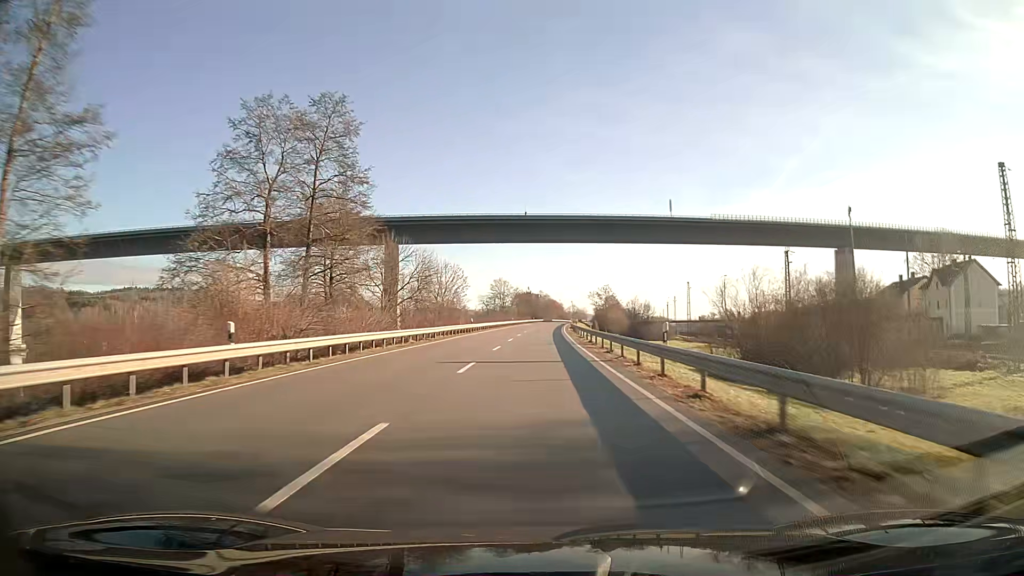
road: unclassified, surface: asphalt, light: Day
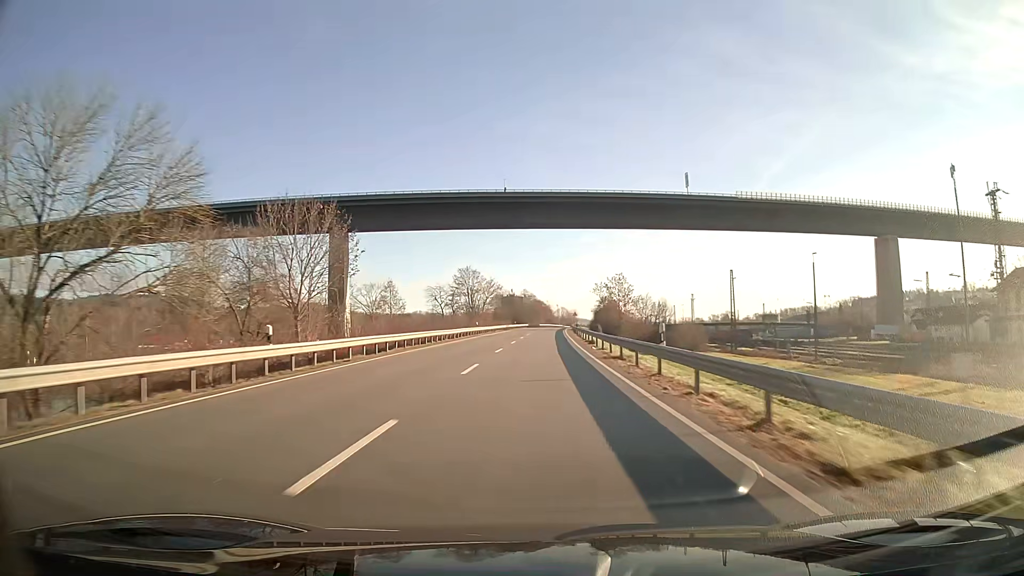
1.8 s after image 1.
(+0.5, +47.8) m; +1°
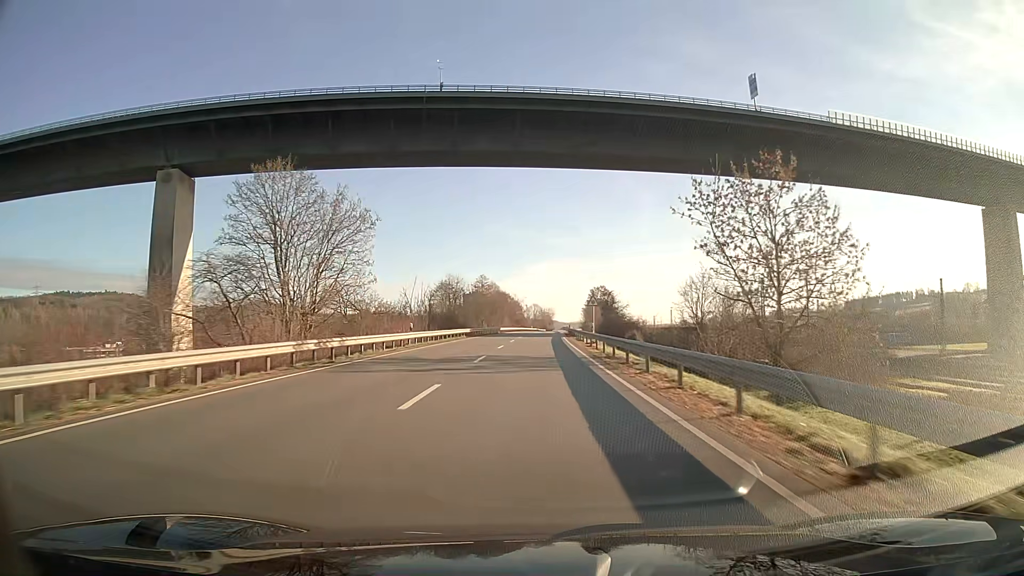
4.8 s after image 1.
(+1.8, +79.7) m; +3°
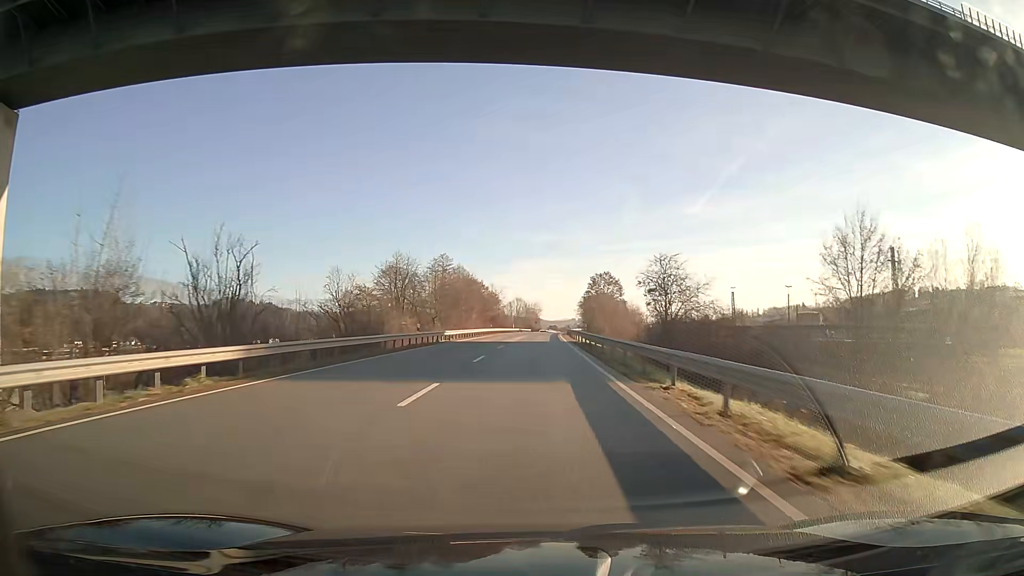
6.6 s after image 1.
(+0.6, +47.8) m; +1°
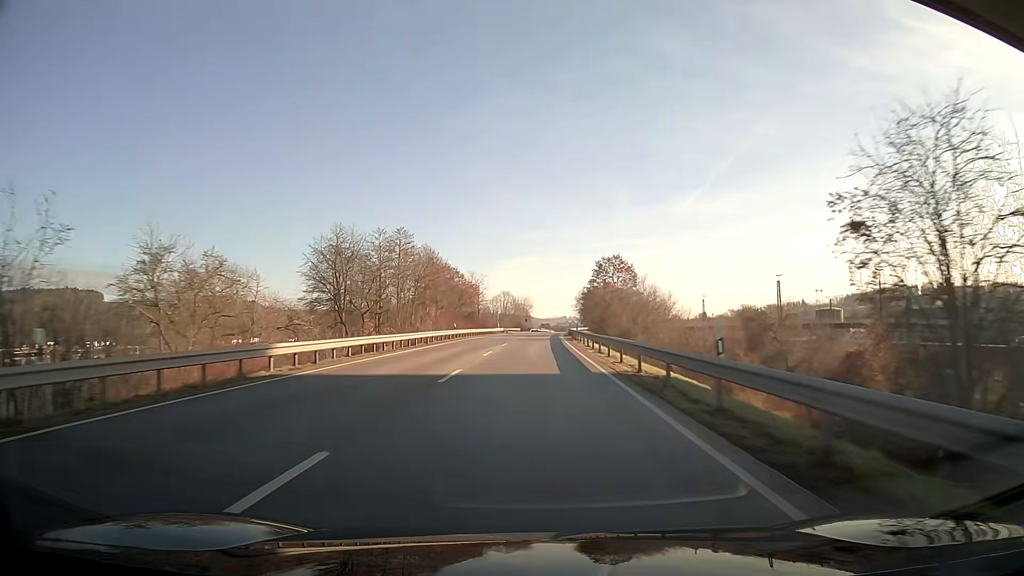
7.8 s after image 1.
(+0.2, +31.9) m; +1°
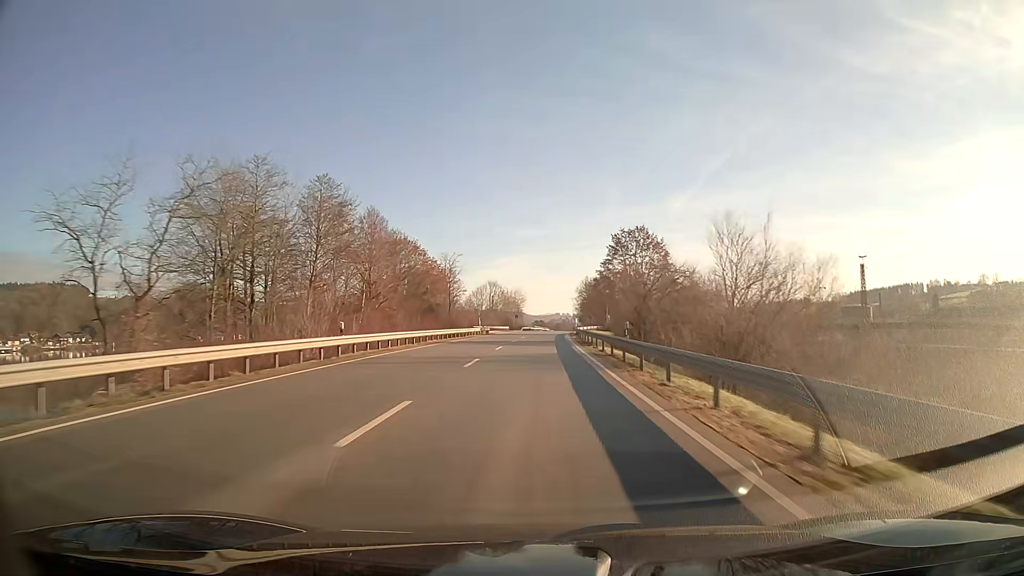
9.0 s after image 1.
(+0.1, +32.0) m; +1°
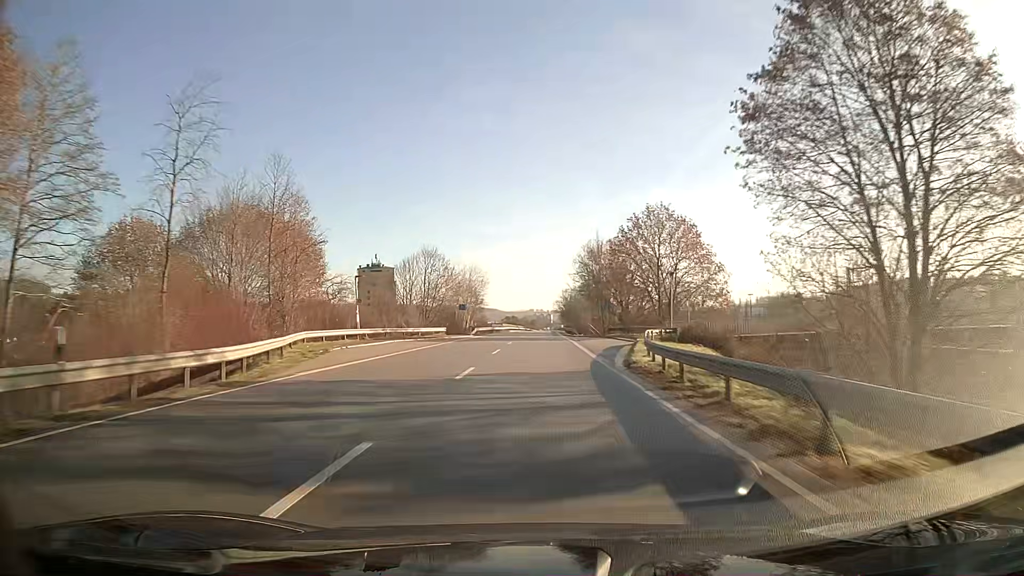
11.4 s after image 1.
(+1.2, +64.2) m; +2°
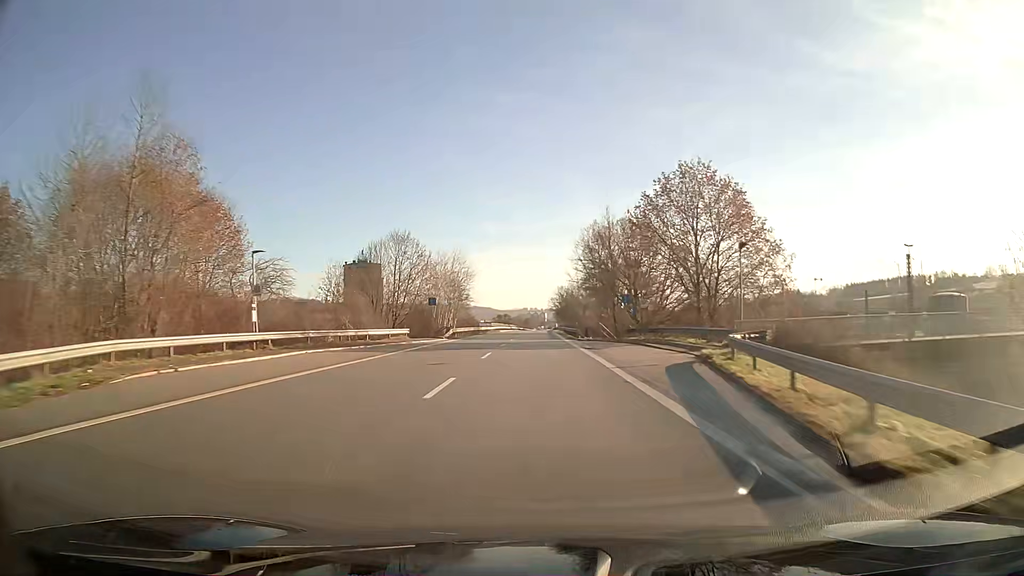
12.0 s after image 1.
(0.0, +16.0) m; 0°
